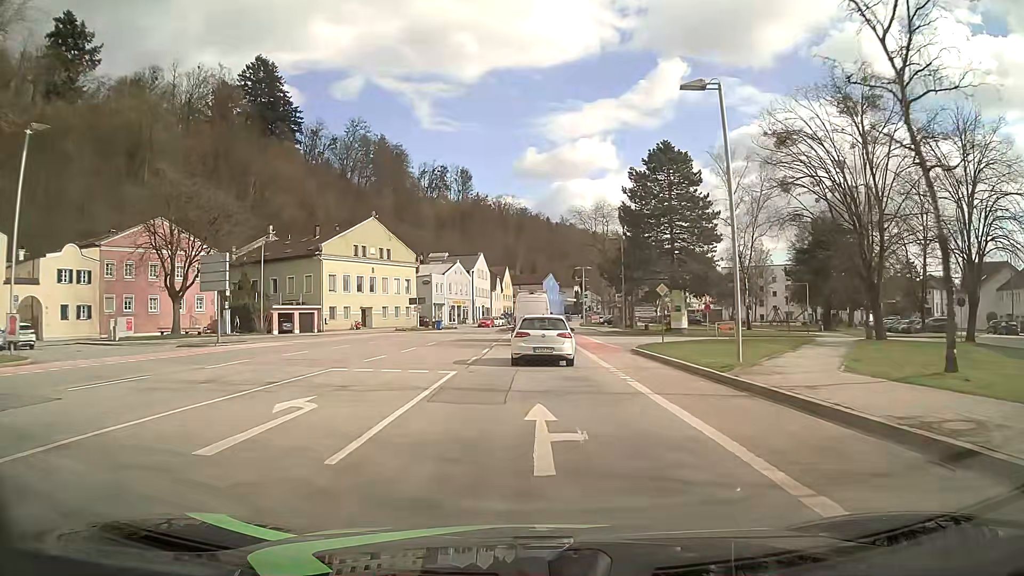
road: secondary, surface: asphalt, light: Day
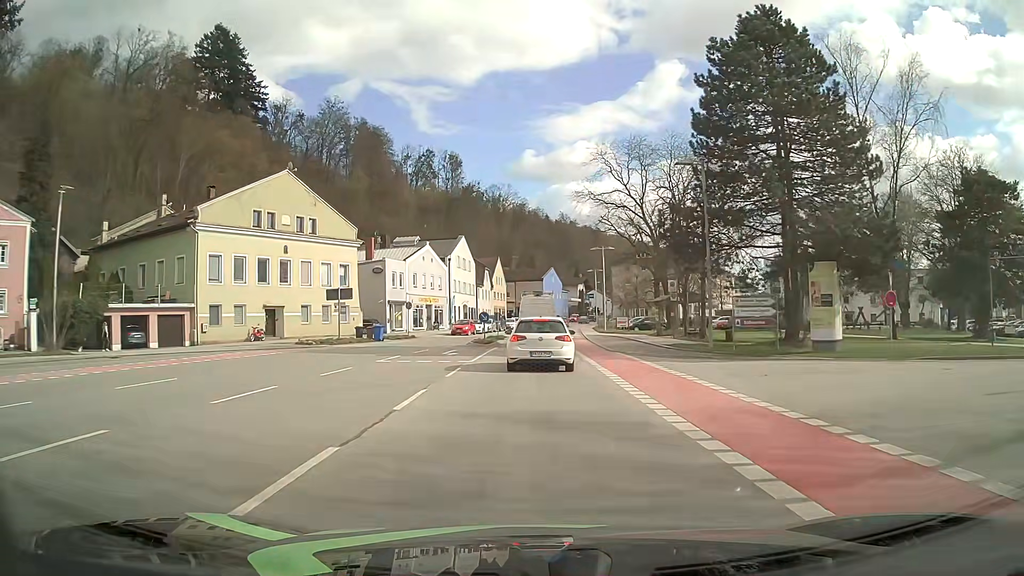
(+0.1, +27.9) m; +1°
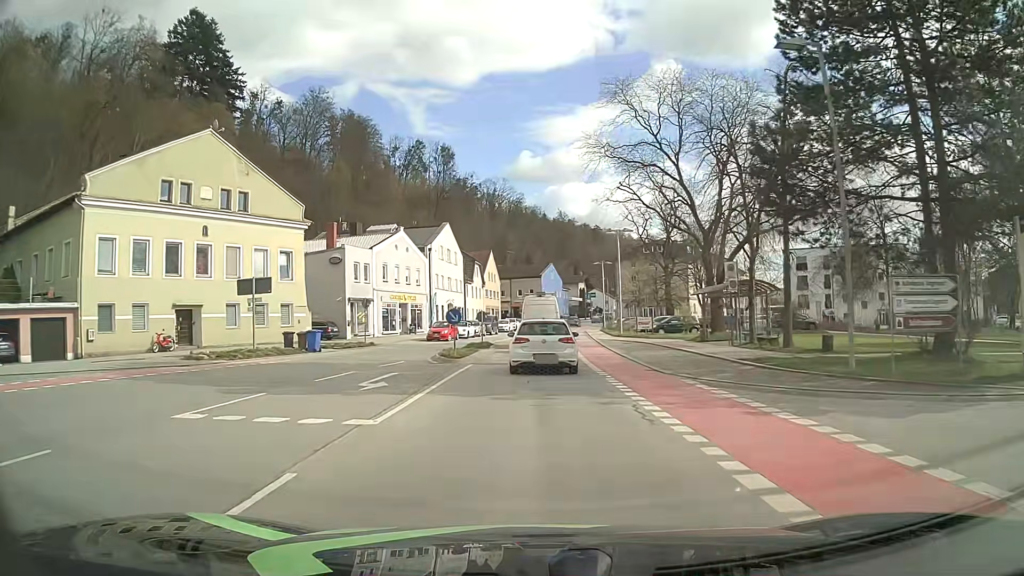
(0.0, +13.1) m; 0°
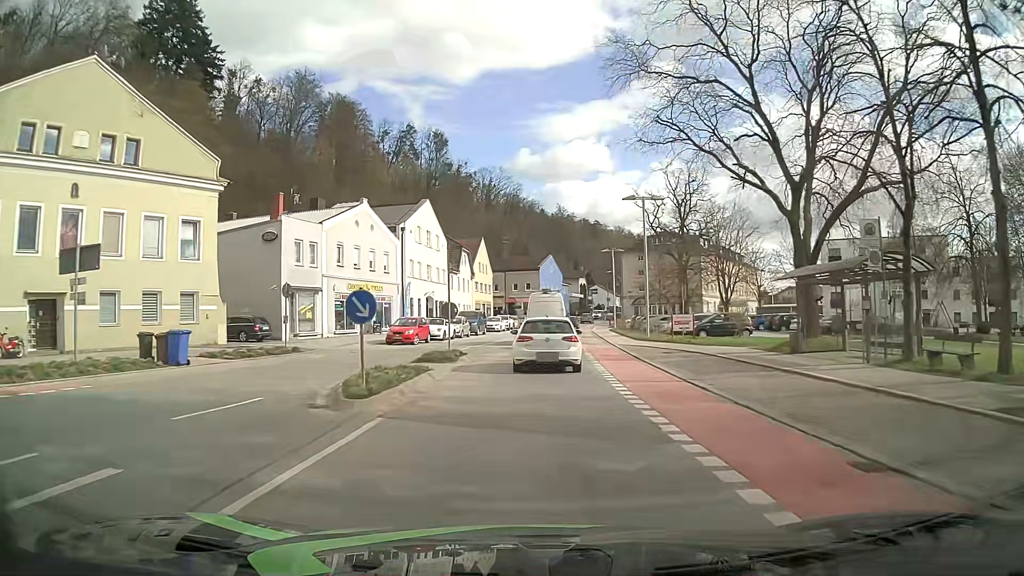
(0.0, +12.9) m; 0°
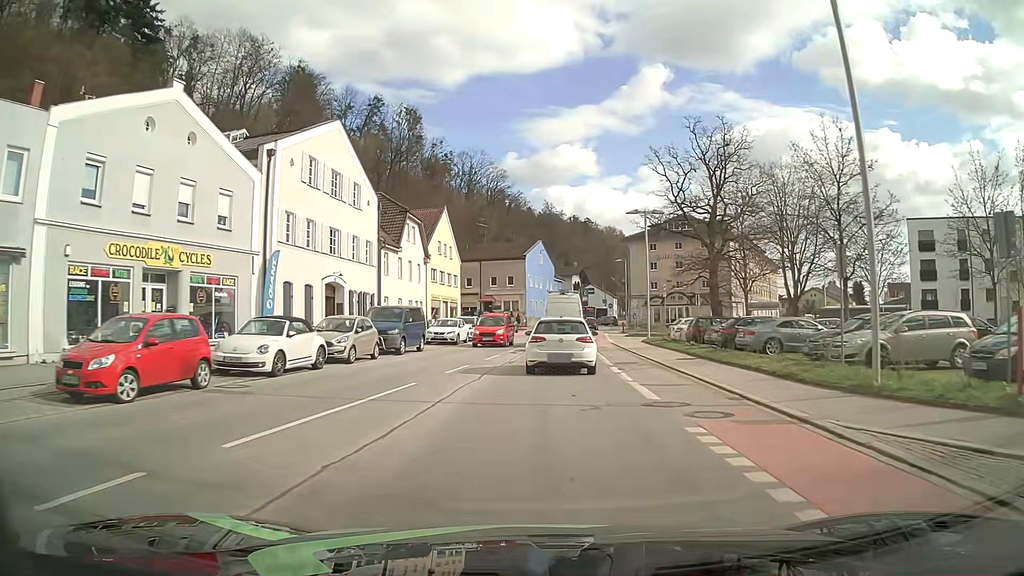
(+0.2, +26.5) m; +1°
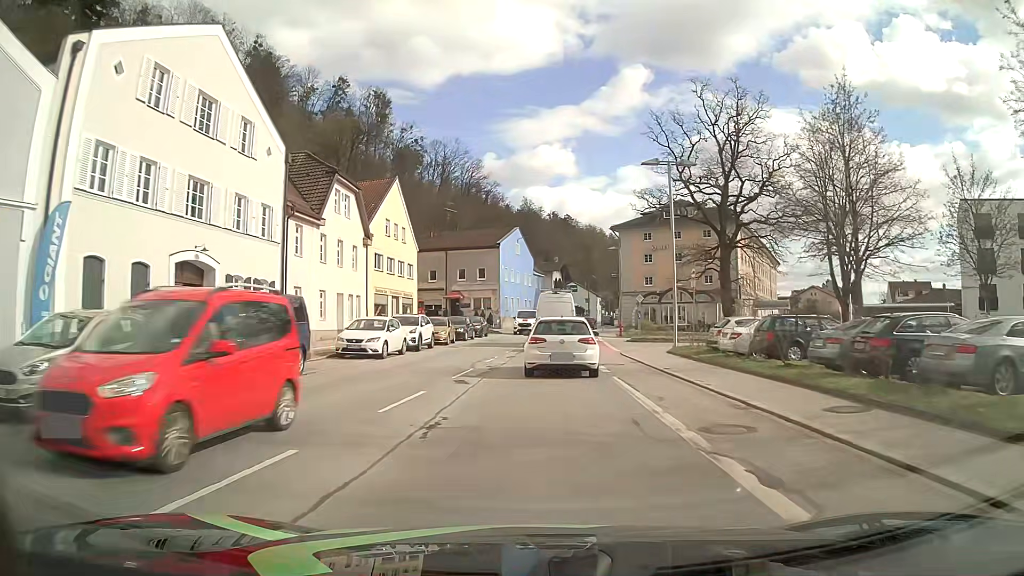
(+0.3, +13.4) m; +2°
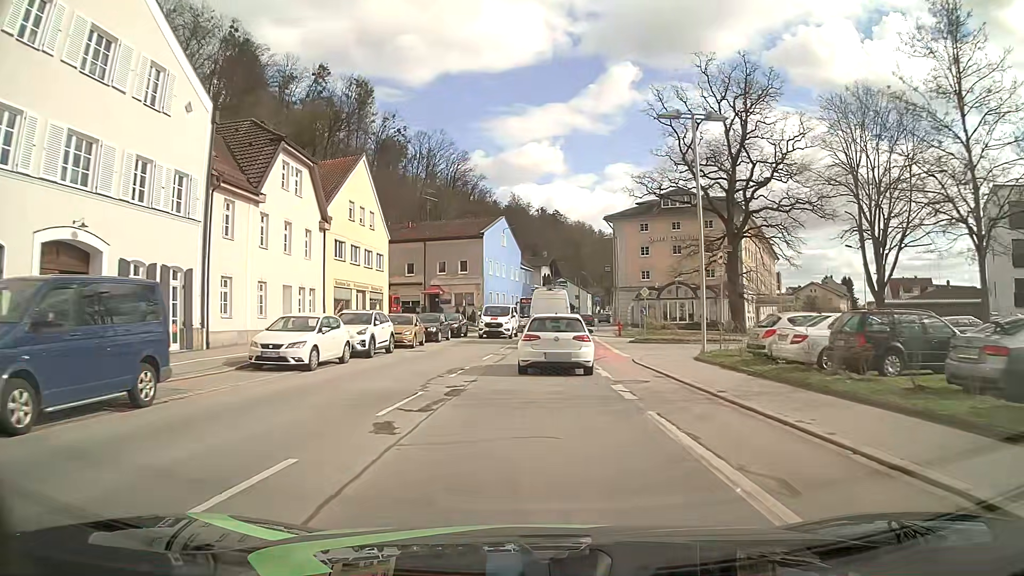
(+0.1, +6.5) m; +1°
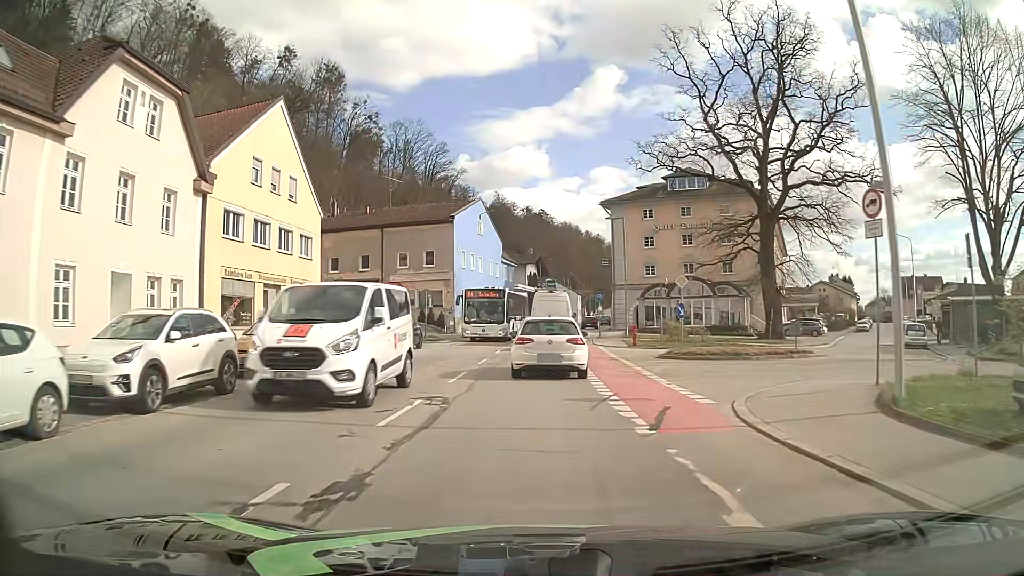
(+0.2, +12.7) m; +2°
(0, +10) (0, +20) (0, +30) (0, +40) (+1, +50) (+2, +60) (+4, +70) (+5, +80) (+7, +90) (+8, +99) m
